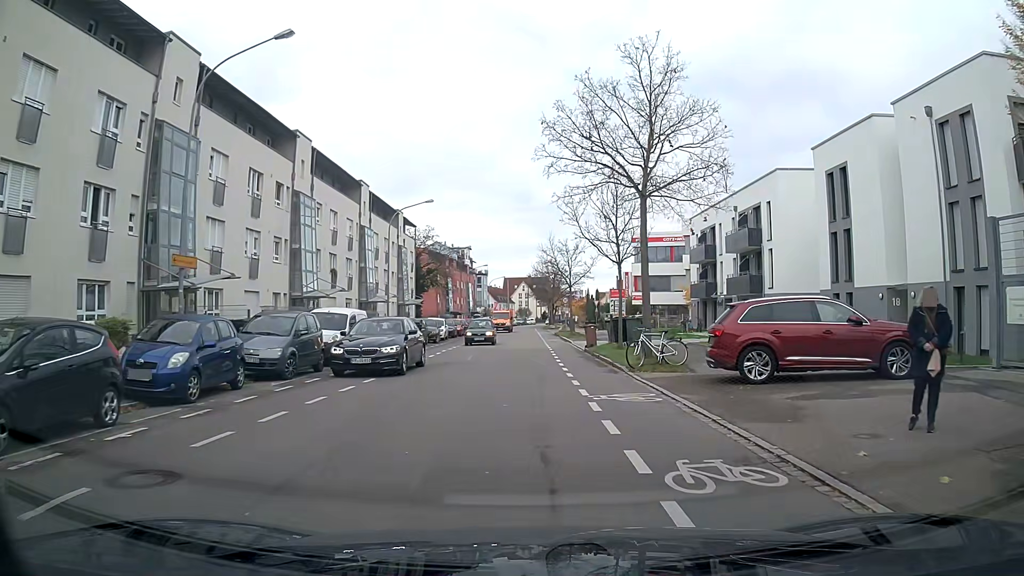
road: tertiary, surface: asphalt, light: Day
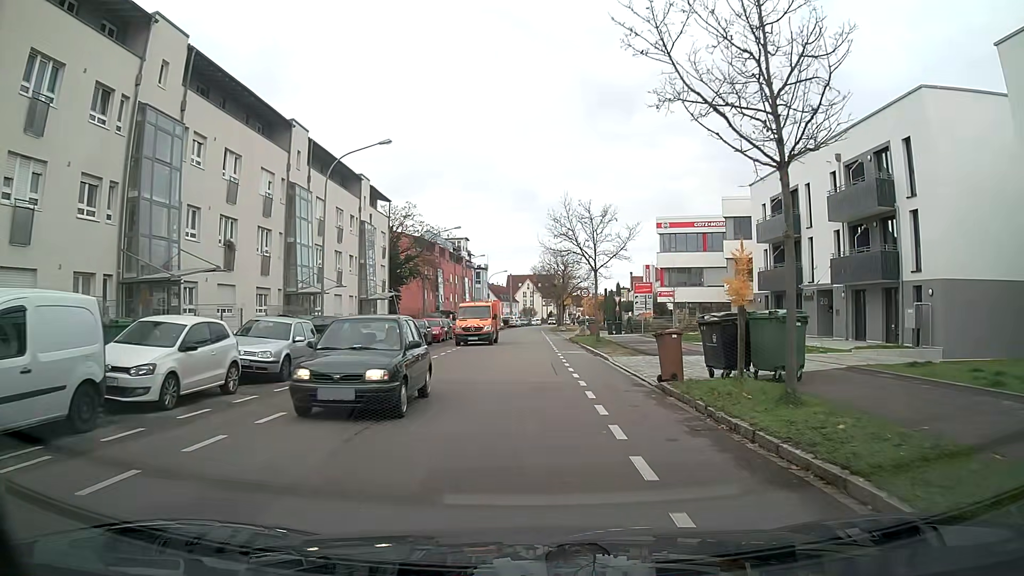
(-0.1, +16.5) m; 0°
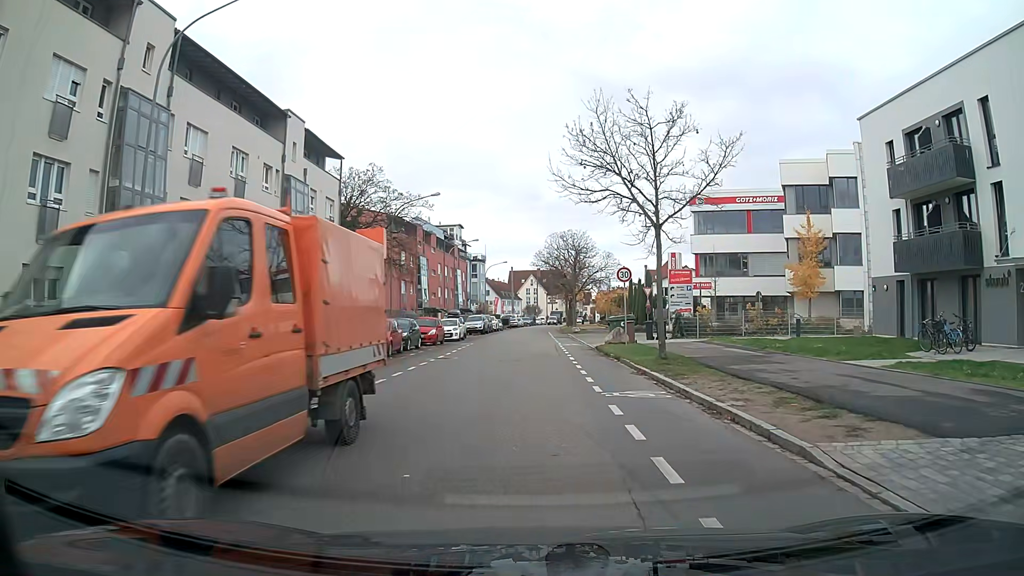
(0.0, +16.4) m; 0°
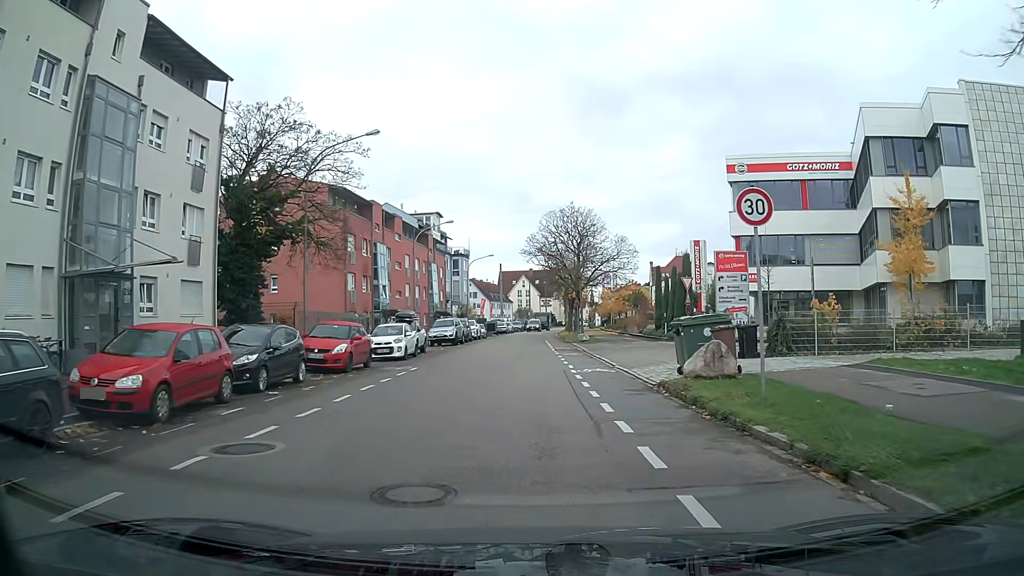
(+0.1, +16.5) m; 0°
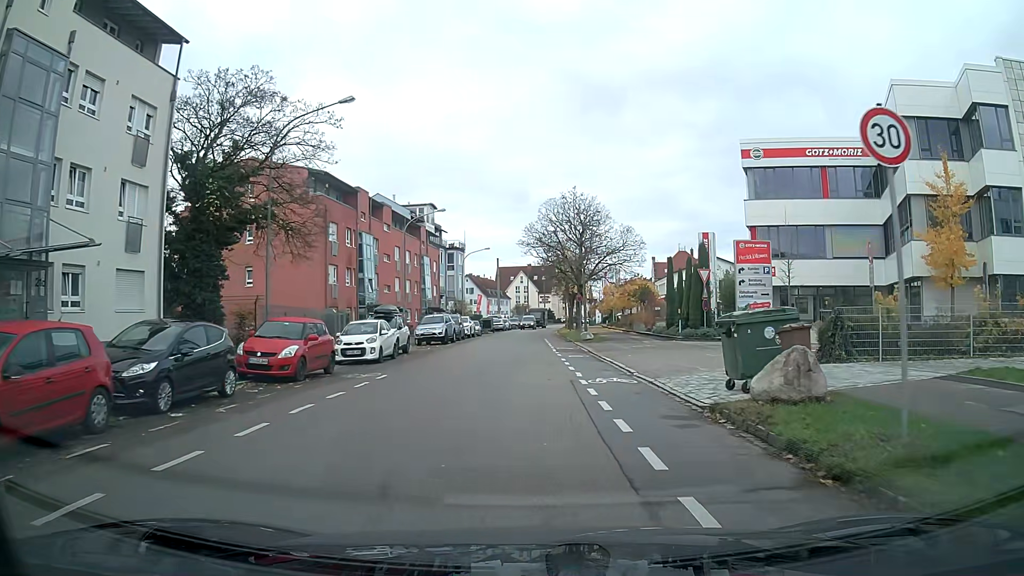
(0.0, +4.2) m; 0°
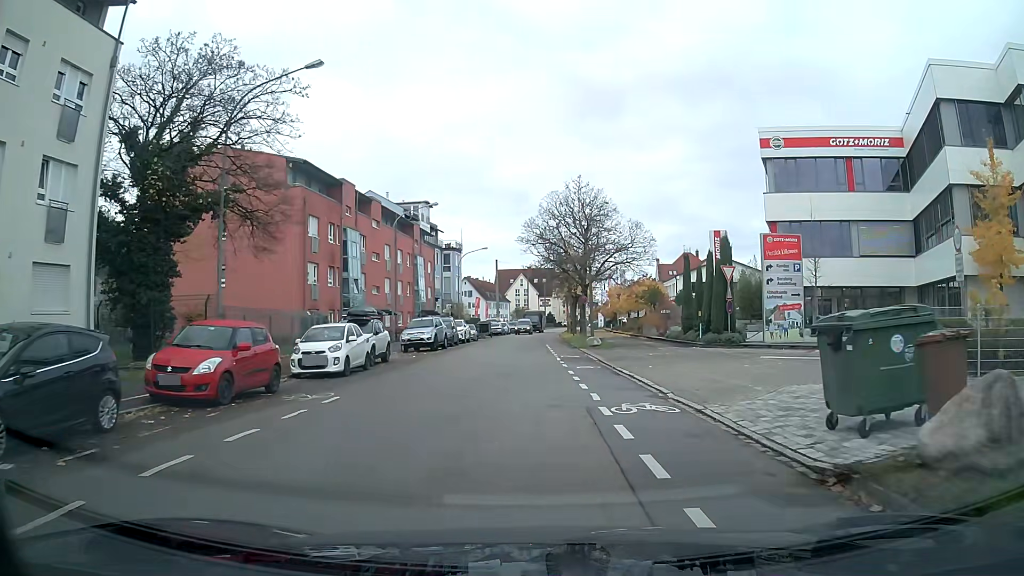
(0.0, +4.3) m; 0°
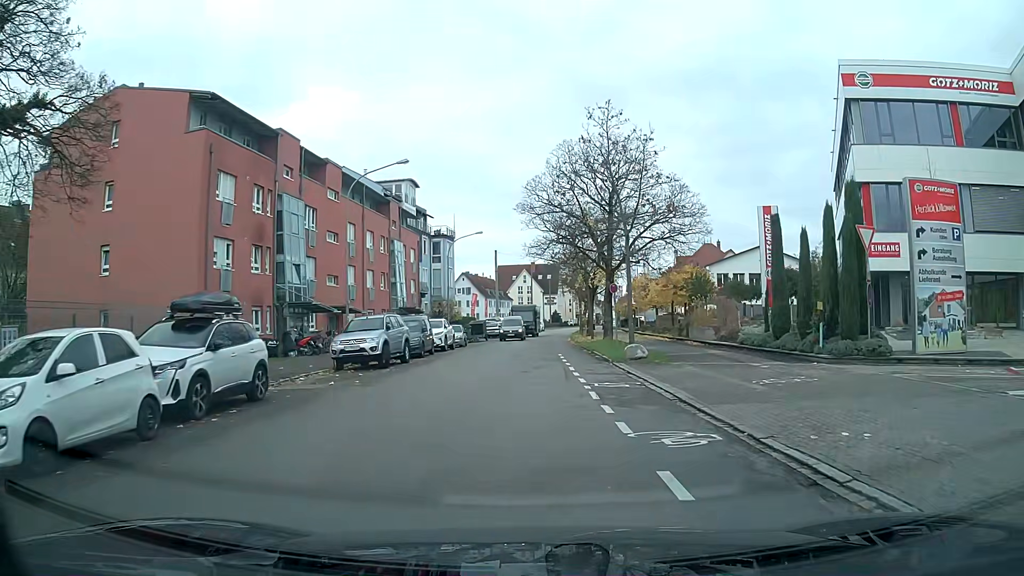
(0.0, +12.8) m; 0°
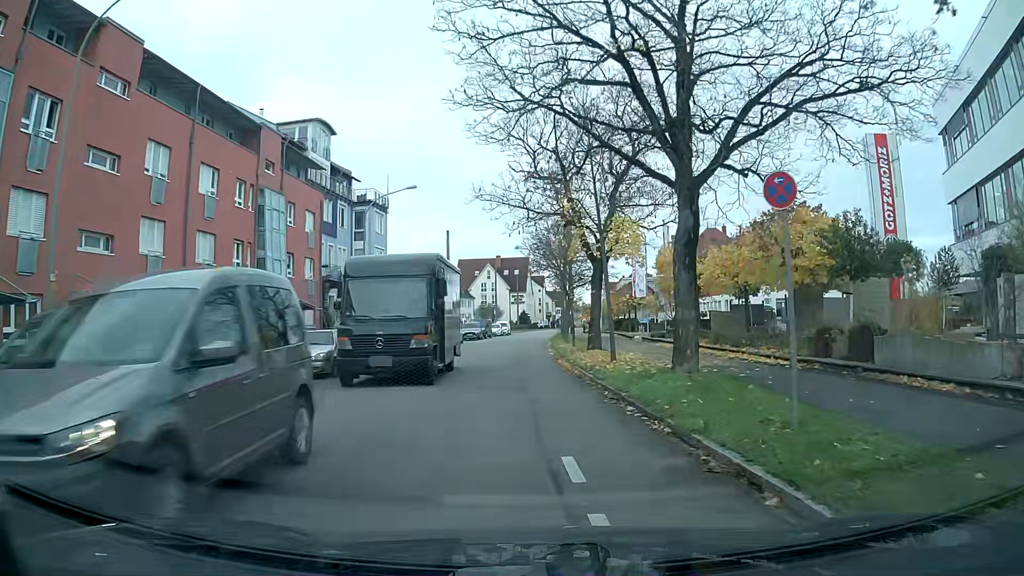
(+0.5, +21.6) m; +3°
